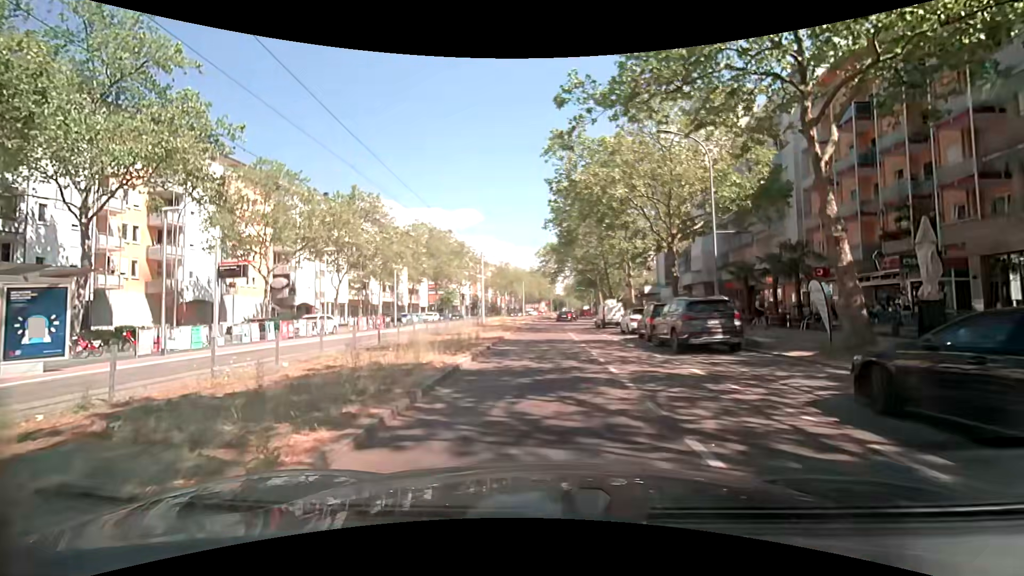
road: tertiary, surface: asphalt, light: Day
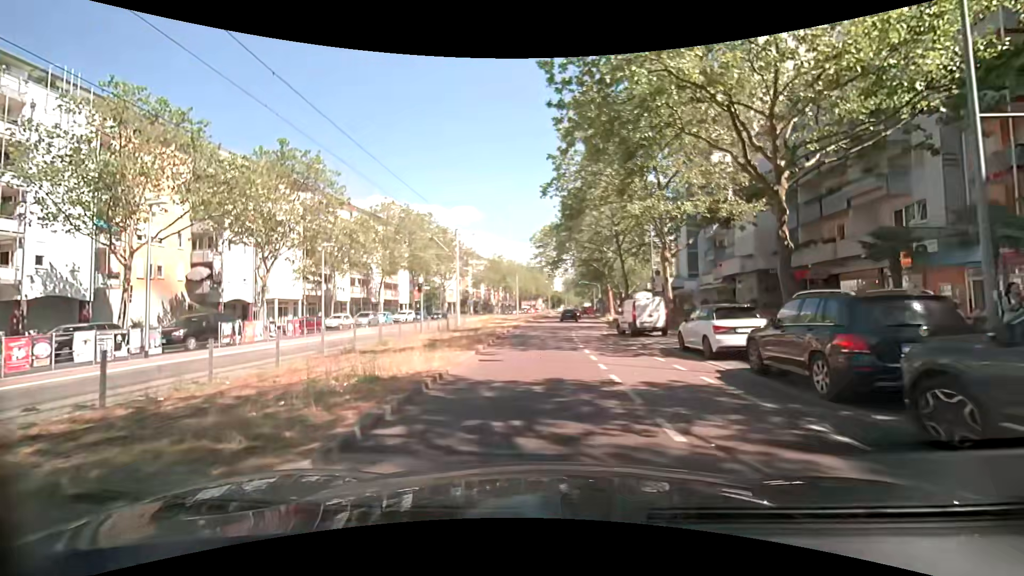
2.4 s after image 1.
(0.0, +13.4) m; 0°
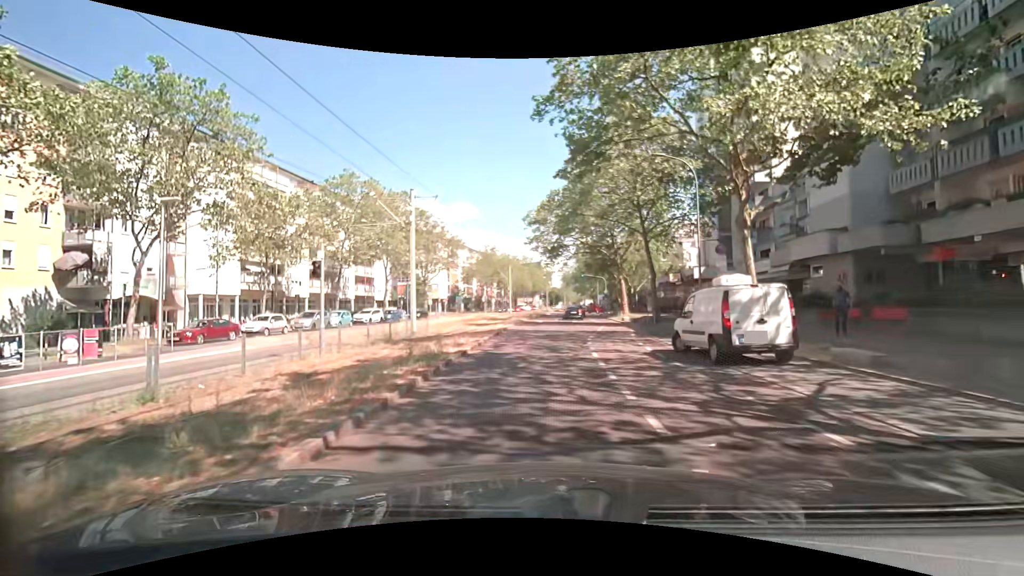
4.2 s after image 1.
(+0.1, +12.0) m; 0°
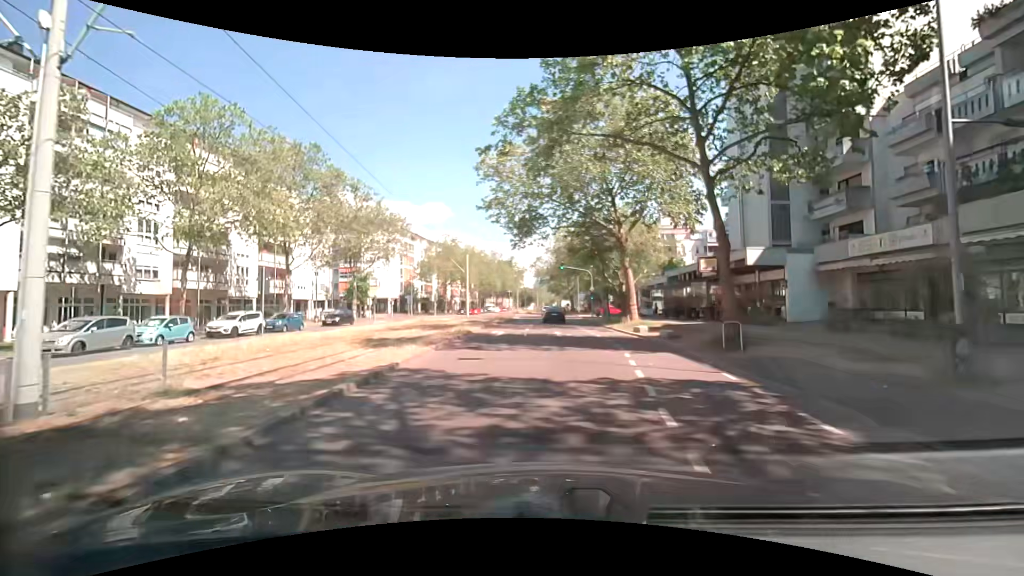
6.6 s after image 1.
(+0.6, +17.7) m; +4°
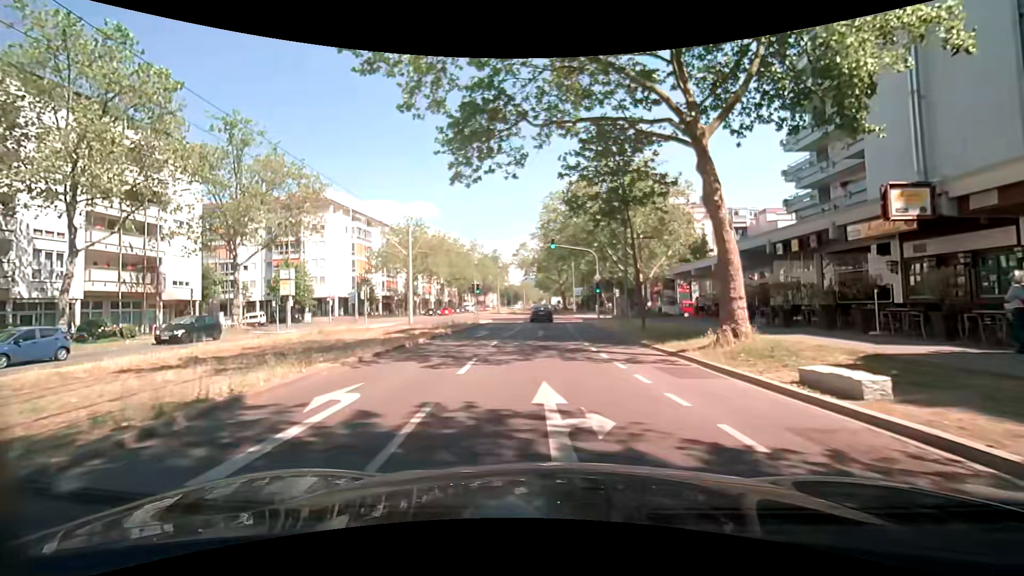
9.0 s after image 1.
(+0.4, +18.9) m; +1°
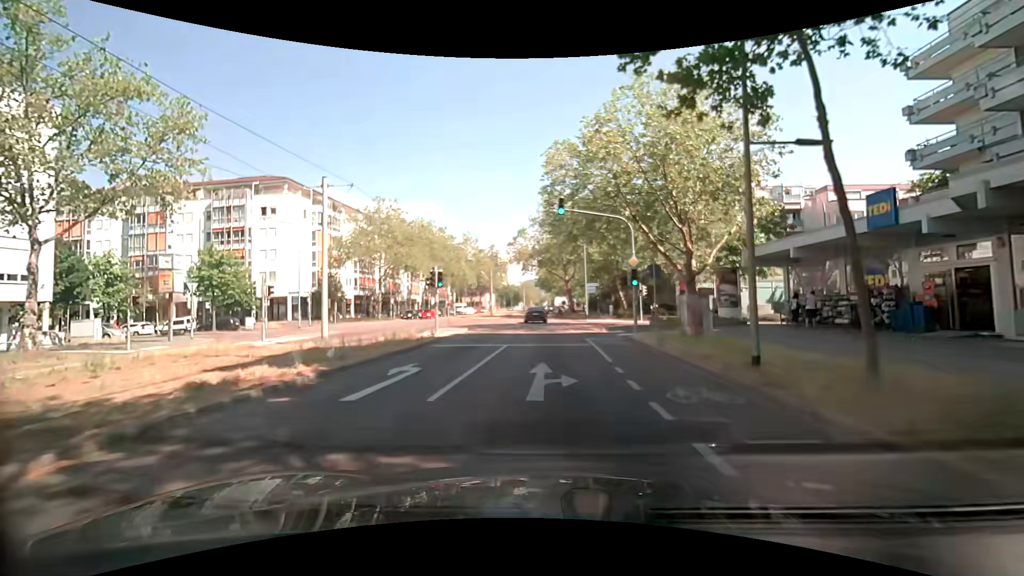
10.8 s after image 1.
(0.0, +14.8) m; 0°
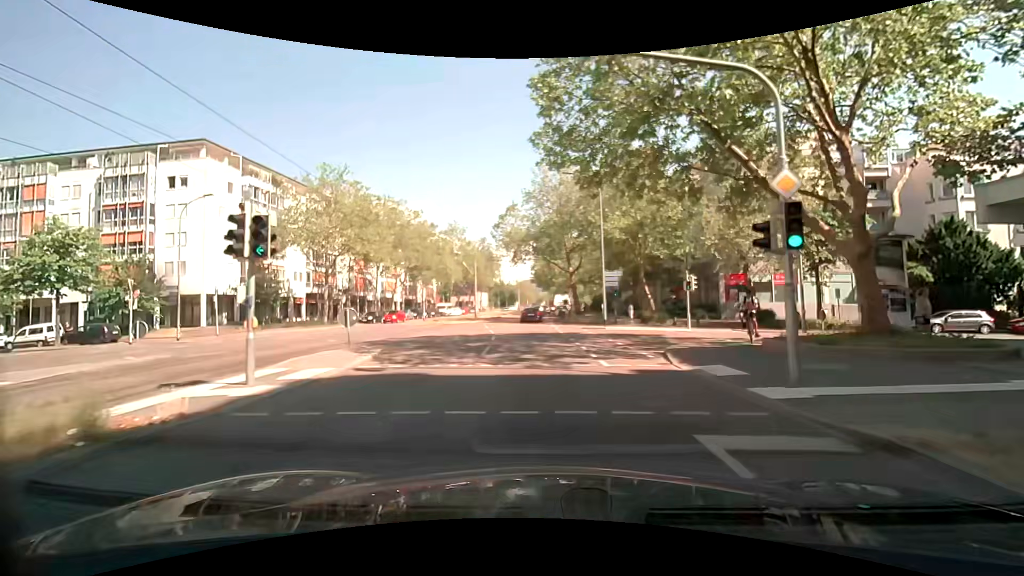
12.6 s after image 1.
(0.0, +15.3) m; 0°
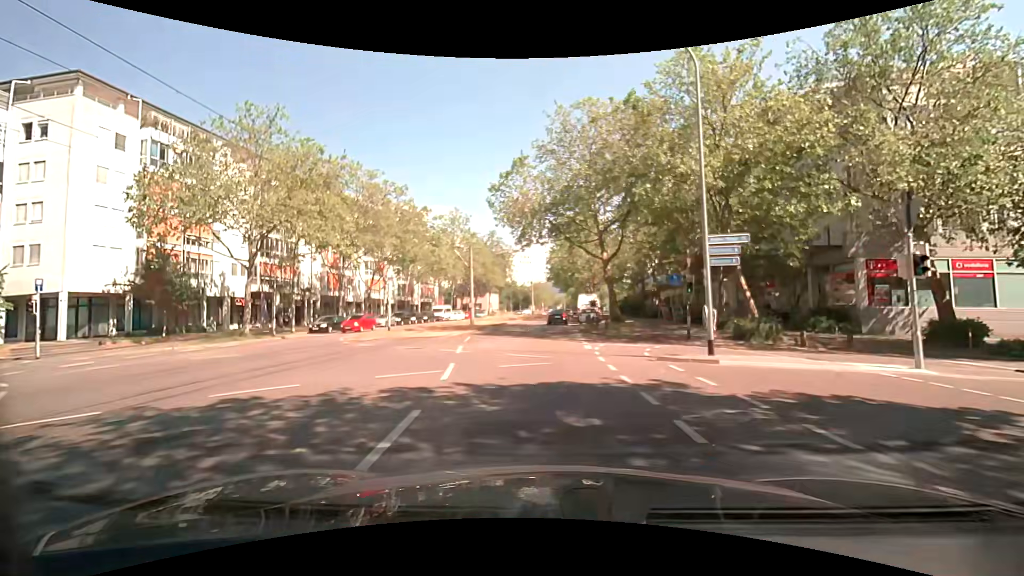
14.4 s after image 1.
(-0.4, +16.3) m; -2°
(0, +10) (0, +20) (0, +30) (+1, +40) (+1, +50) (+2, +60) (+2, +70) (+3, +80) (+4, +90) (+5, +100) m
